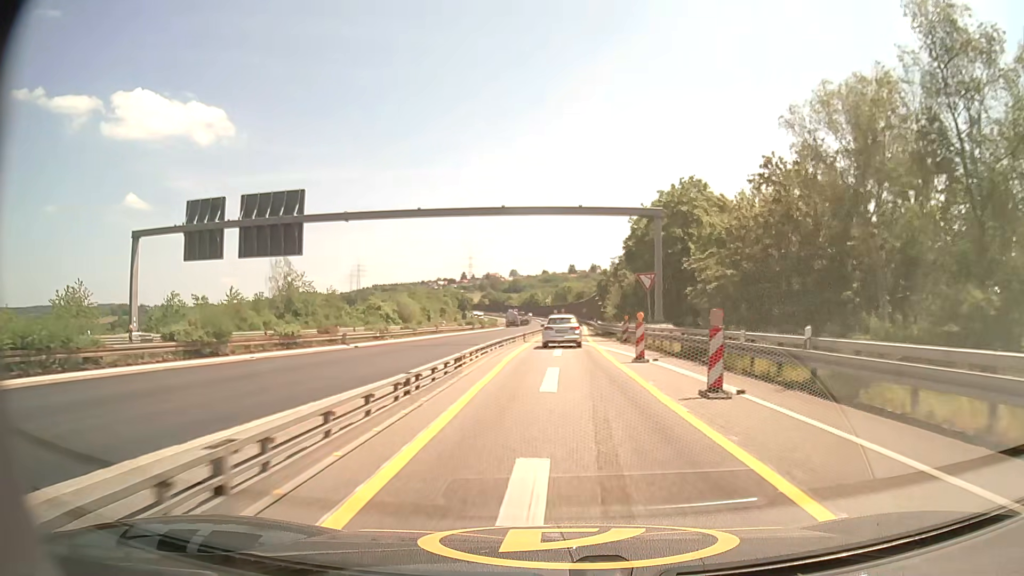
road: motorway_link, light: Day
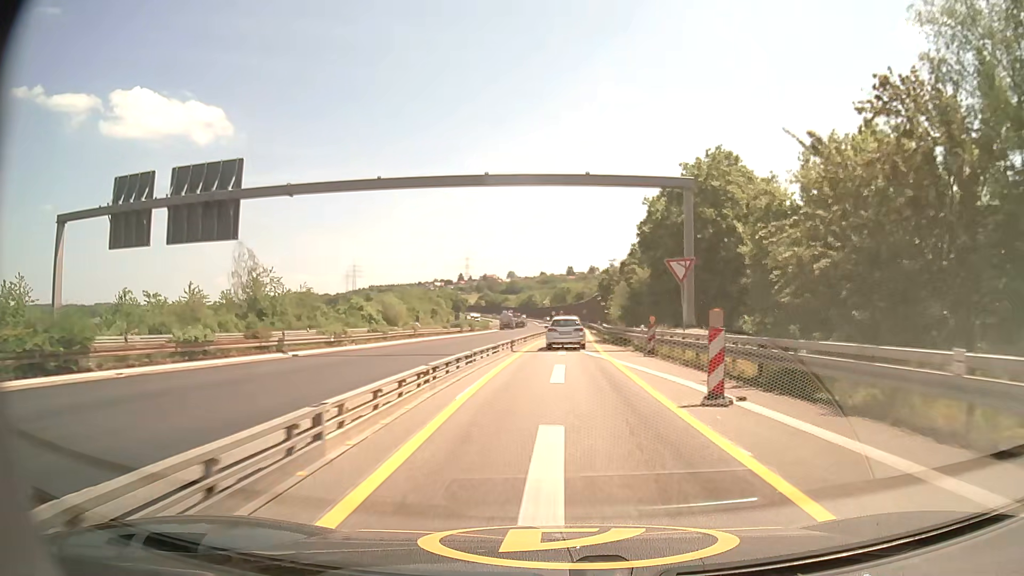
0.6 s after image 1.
(0.0, +9.8) m; 0°
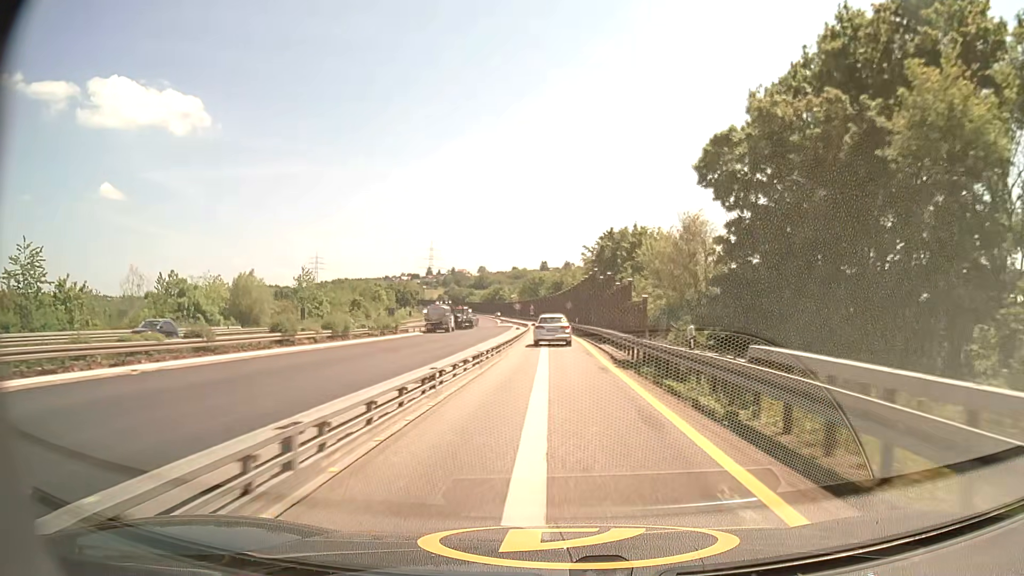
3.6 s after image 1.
(+0.9, +49.3) m; +2°
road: motorway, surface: asphalt
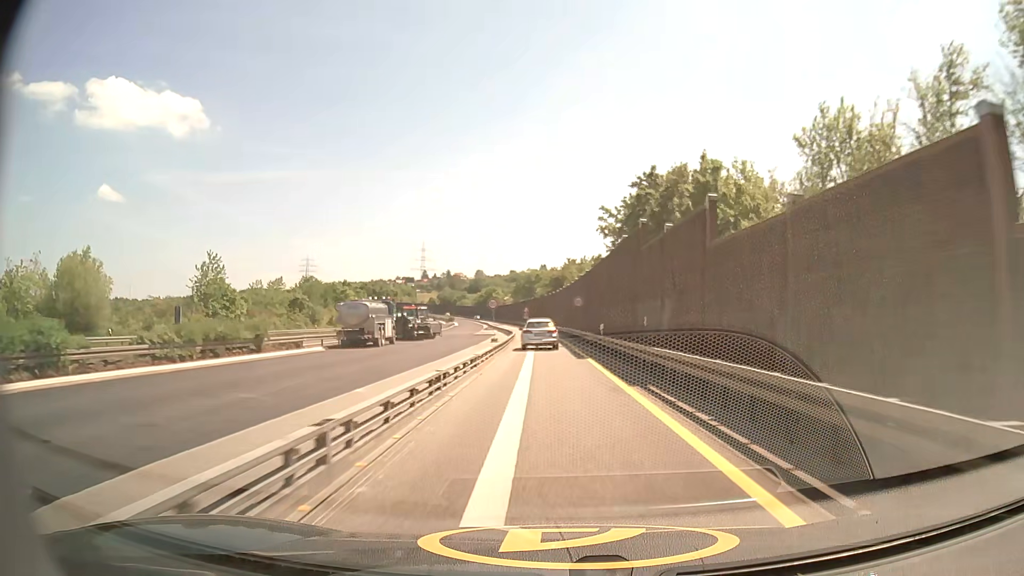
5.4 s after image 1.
(0.0, +29.6) m; 0°
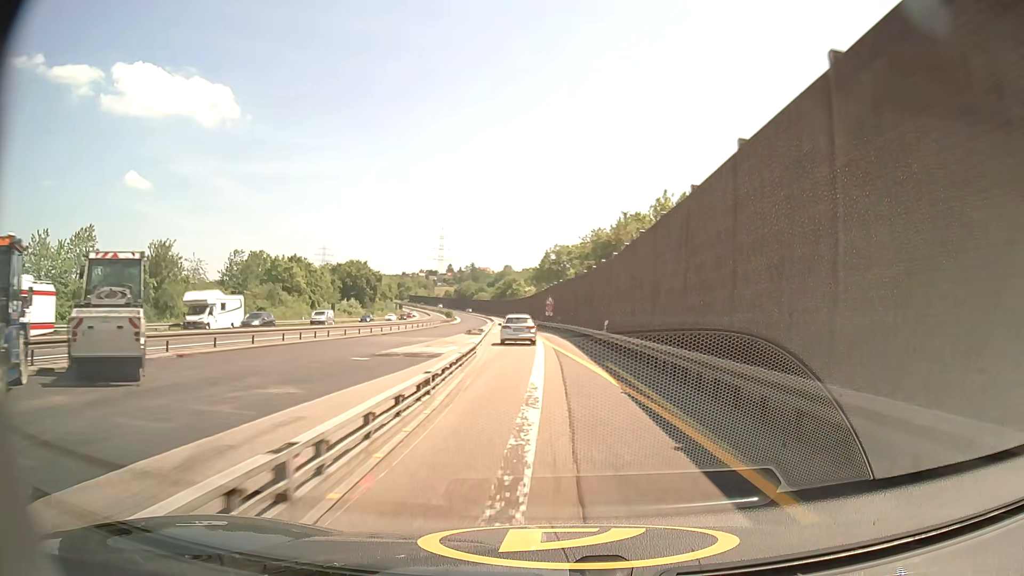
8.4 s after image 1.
(-1.0, +49.3) m; -2°
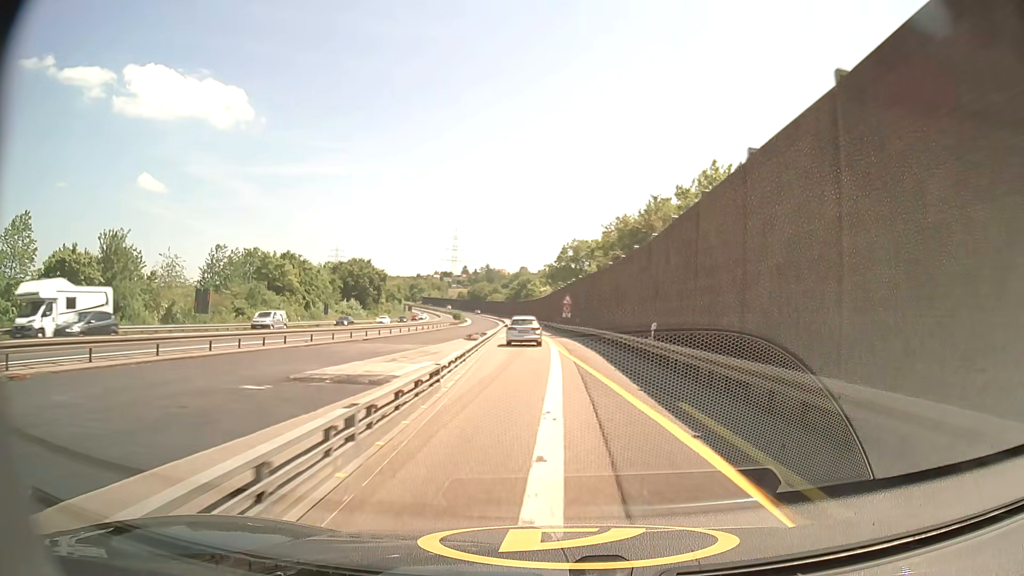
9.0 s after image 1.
(-0.2, +9.9) m; -2°
(0, +10) (0, +20) (-1, +30) (-1, +40) (-2, +50) (-2, +60) (-3, +70) (-3, +80) (-4, +90) (-4, +100) m
